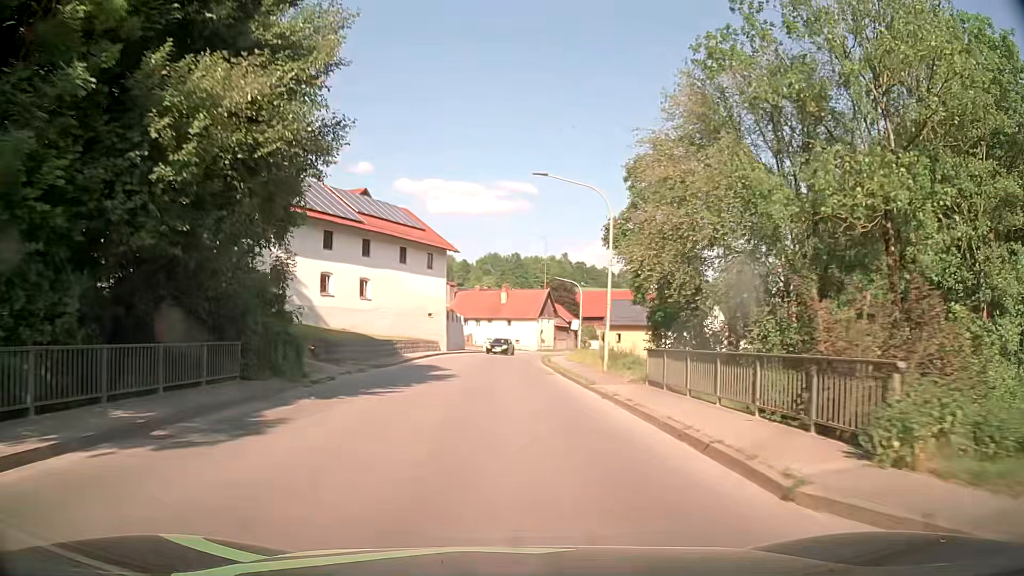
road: secondary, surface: asphalt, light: Day
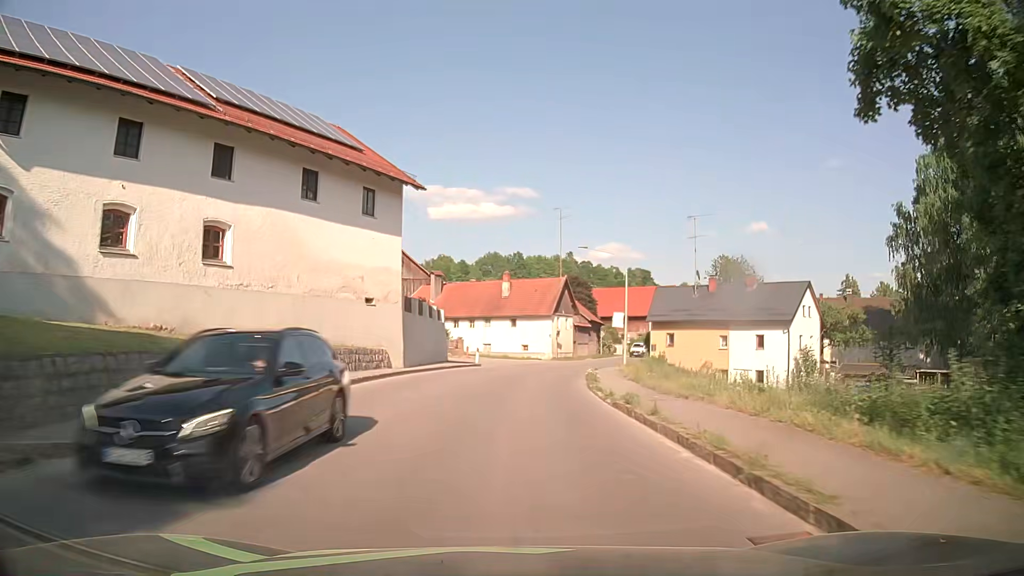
(0.0, +22.7) m; 0°
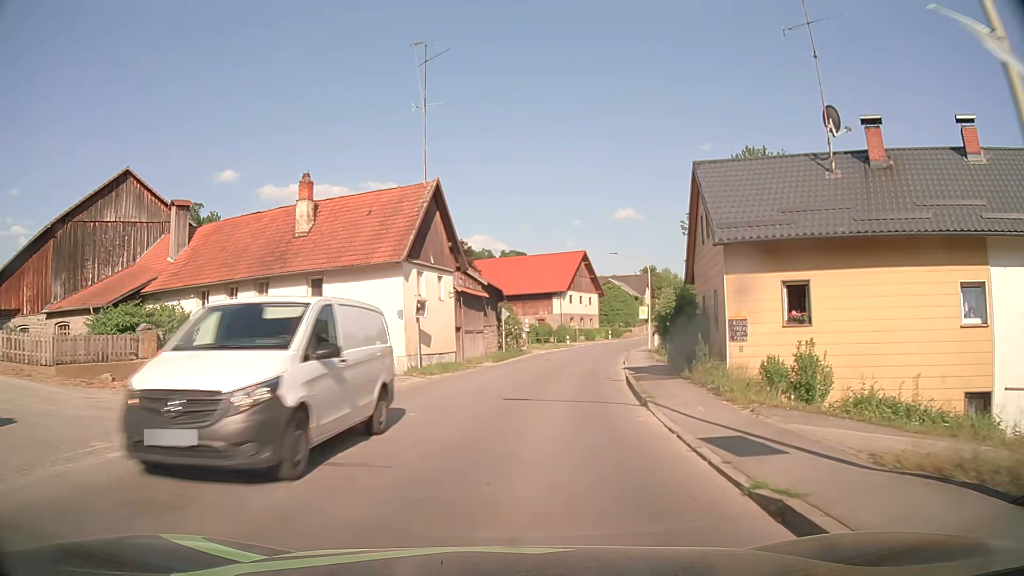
(+2.6, +37.7) m; +11°
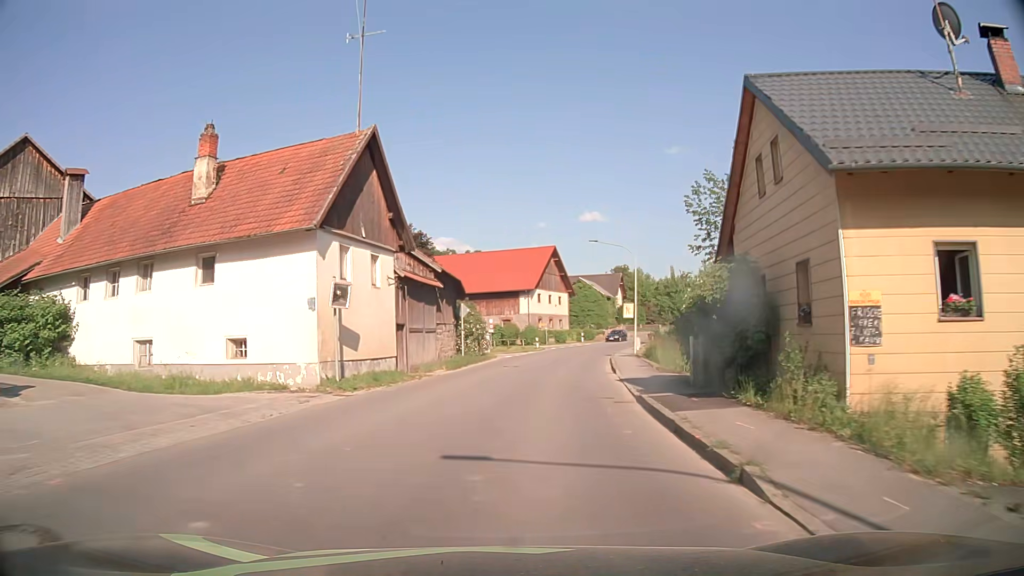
(+0.2, +7.6) m; +3°
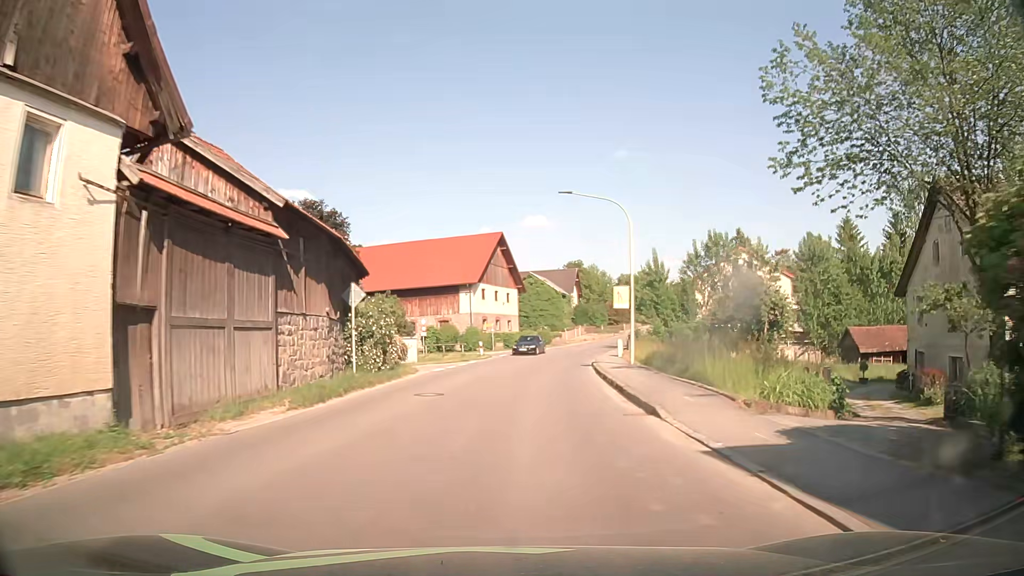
(+0.6, +15.2) m; +5°
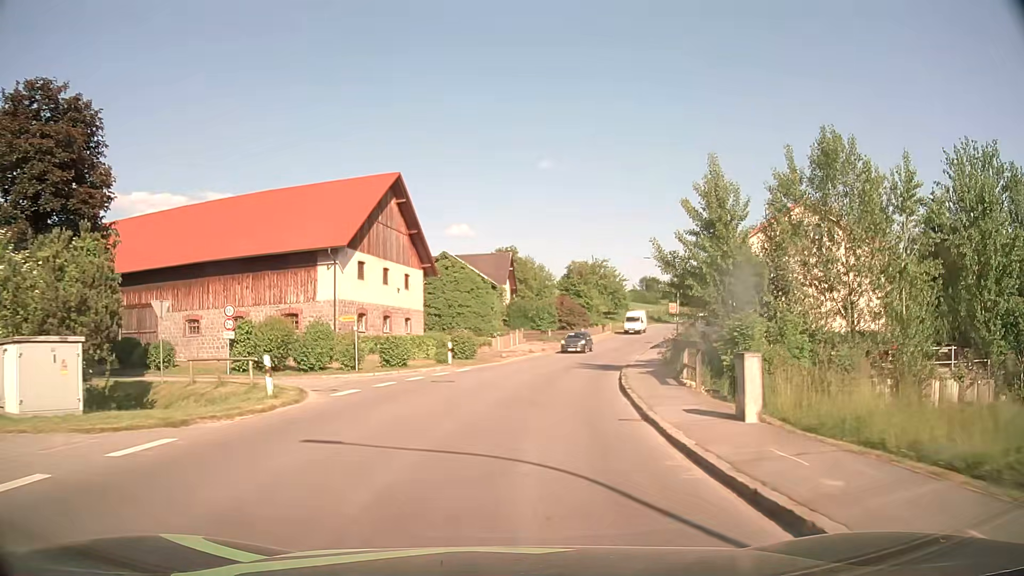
(+1.7, +30.3) m; +6°
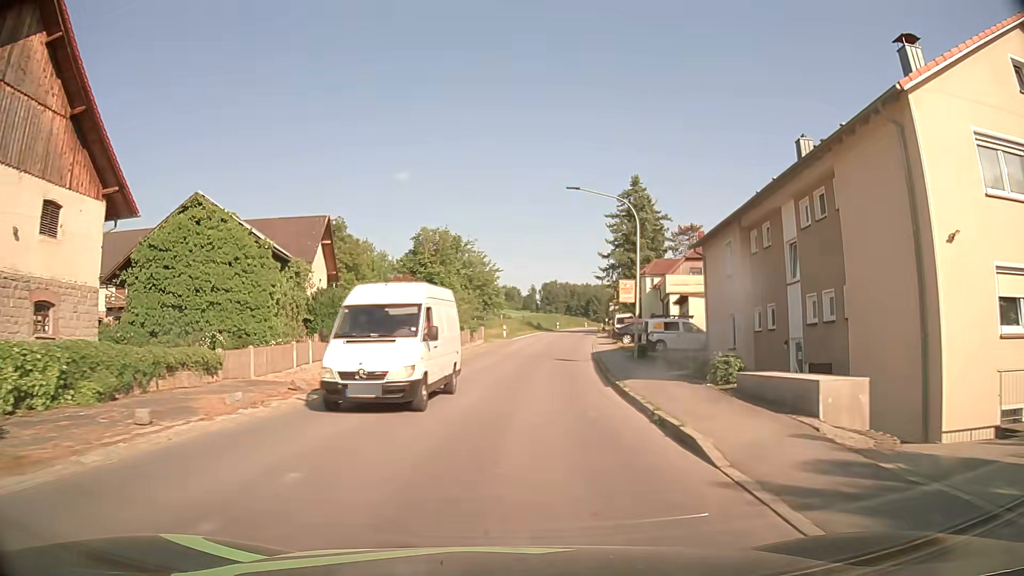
(+3.1, +29.9) m; +13°
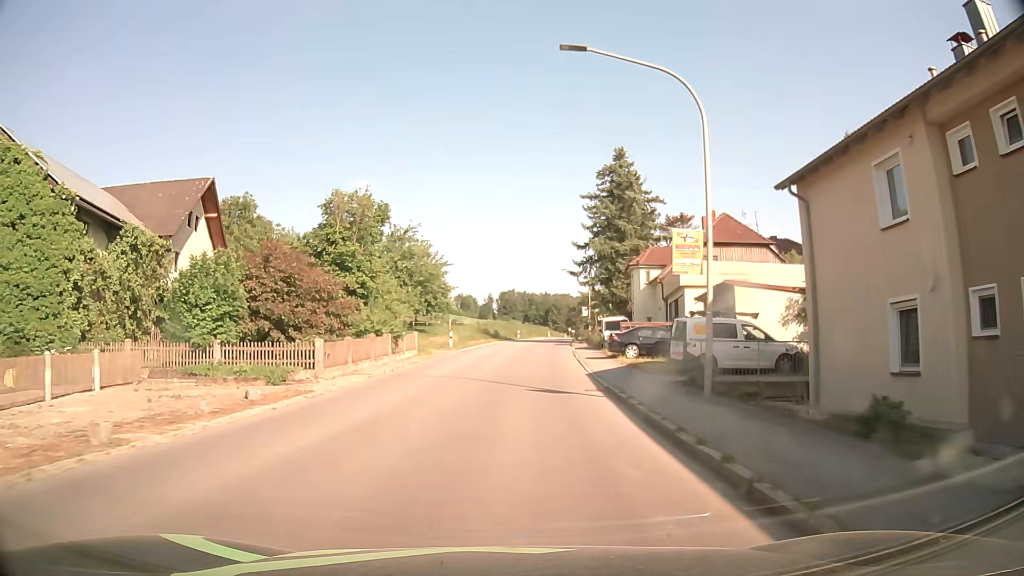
(+0.5, +15.0) m; +4°
(0, +10) (0, +20) (+1, +30) (+2, +40) (+2, +50) (+4, +60) (+5, +70) (+6, +80) (+8, +90) (+9, +99) m
